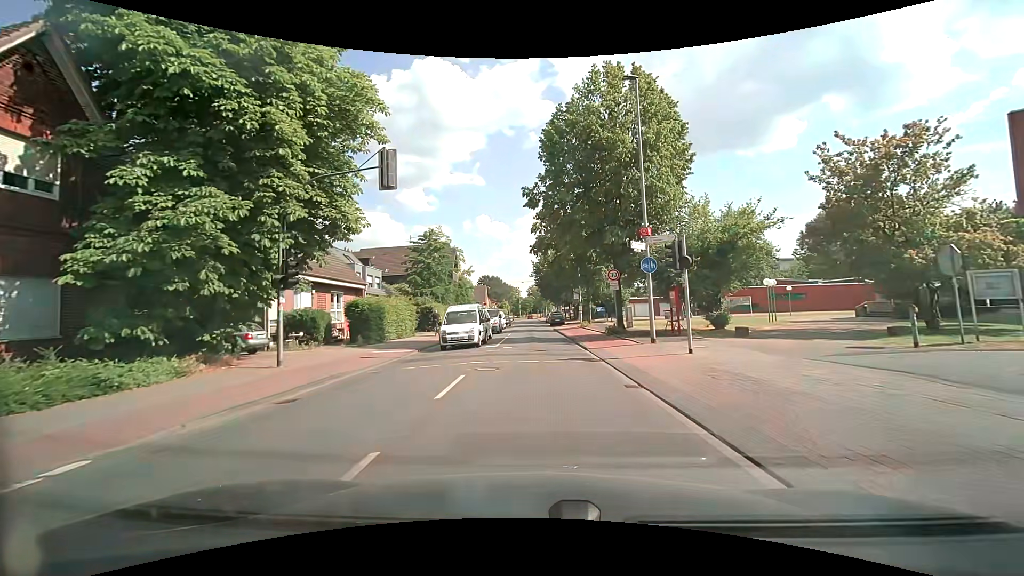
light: Day
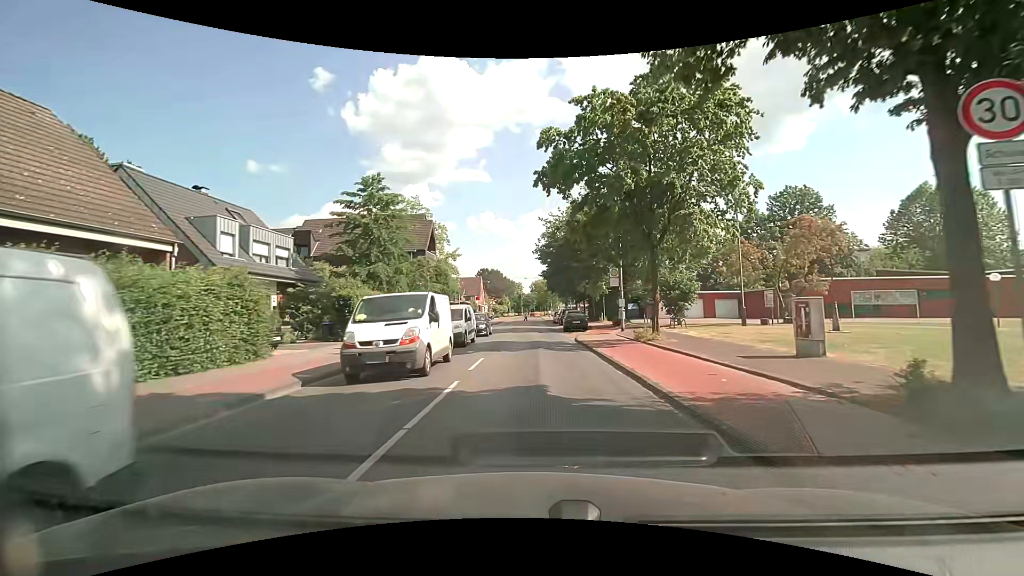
(-0.1, +21.1) m; 0°
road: tertiary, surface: asphalt
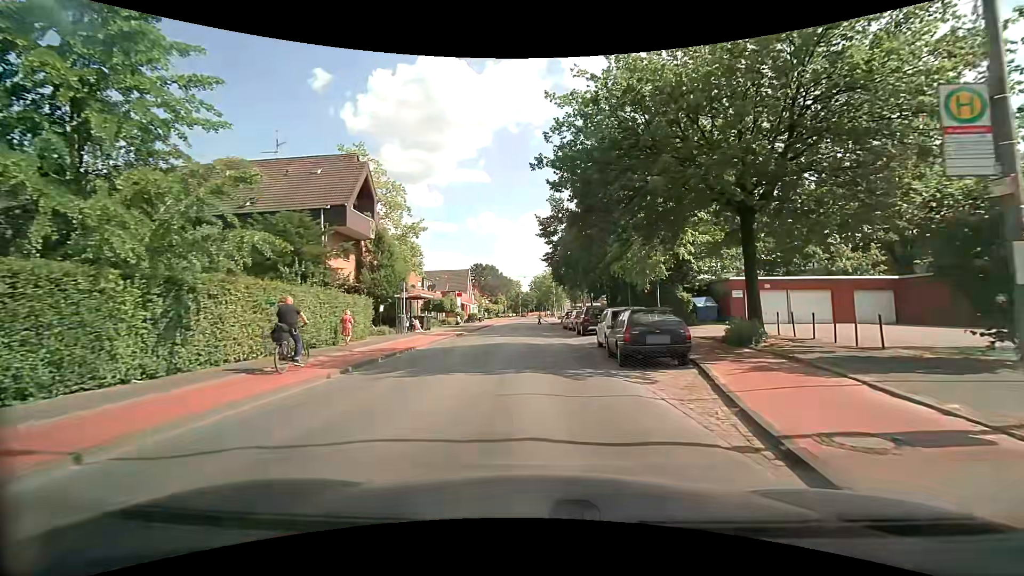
(-0.3, +22.5) m; 0°
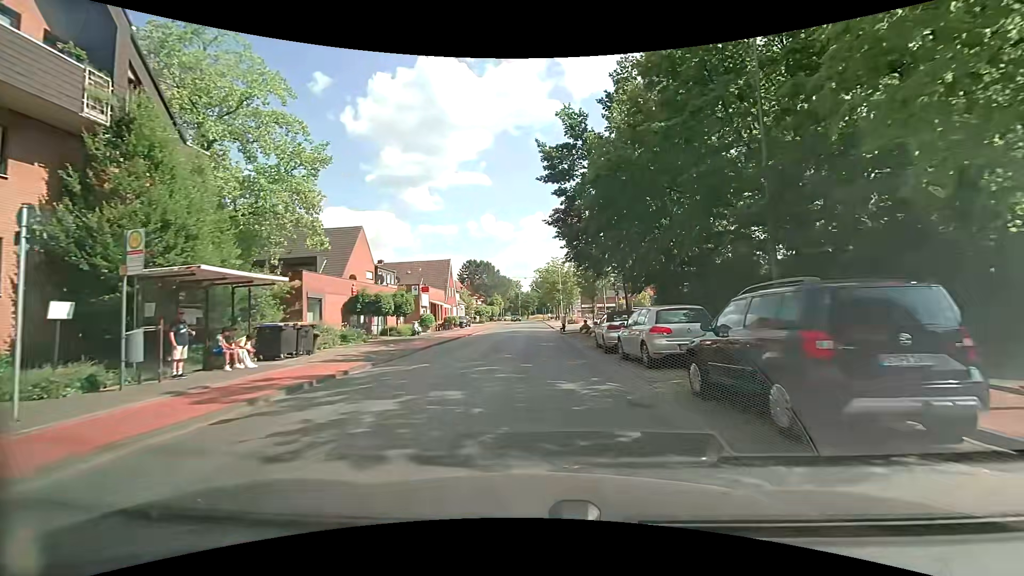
(0.0, +22.7) m; 0°
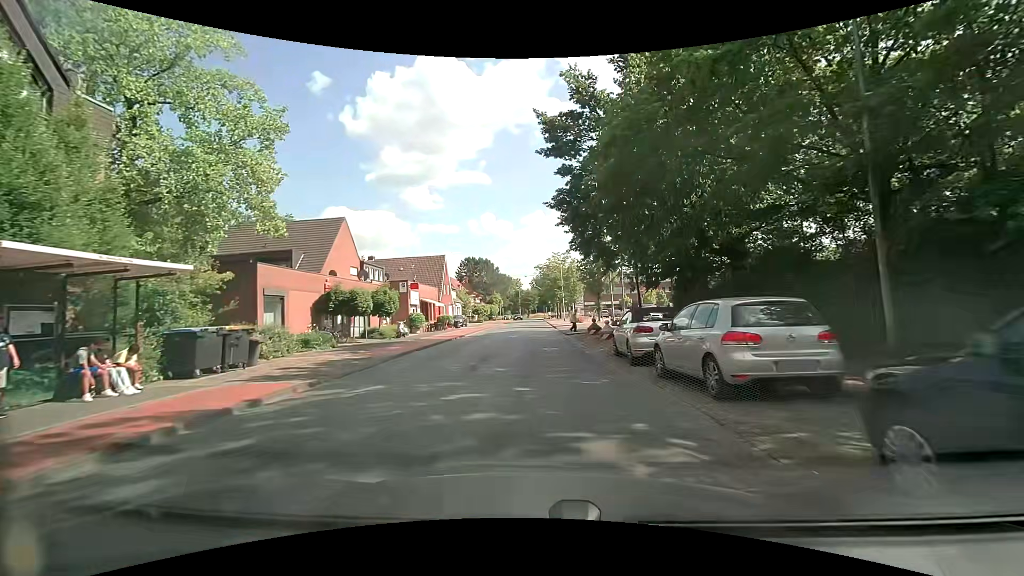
(0.0, +4.5) m; 0°
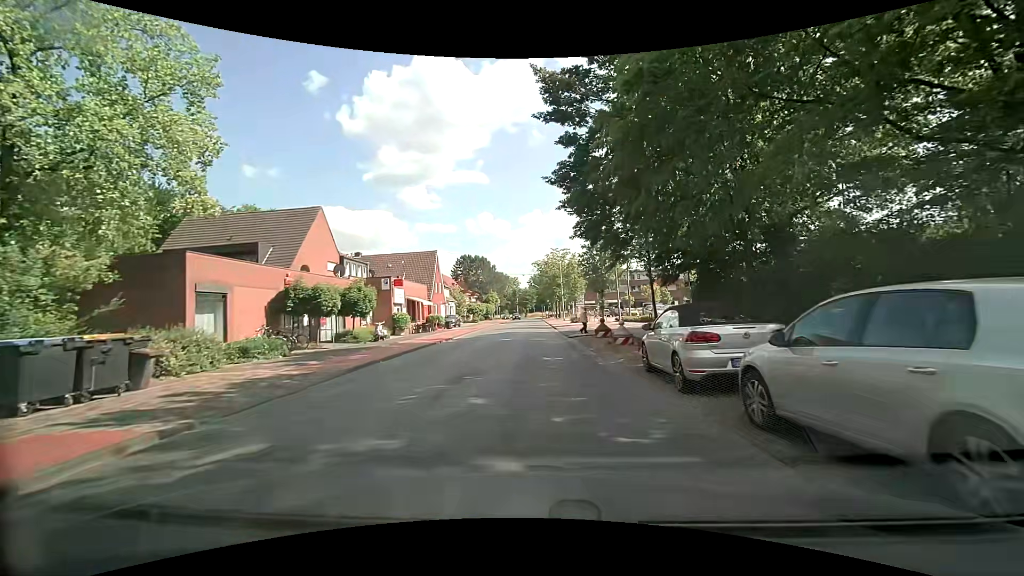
(0.0, +4.5) m; 0°
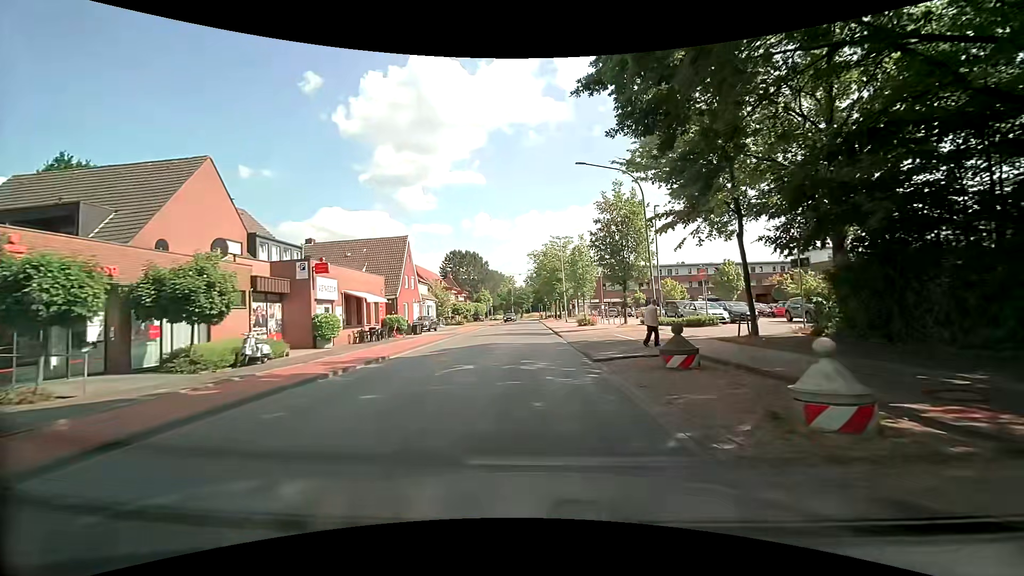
(+0.1, +13.4) m; +1°
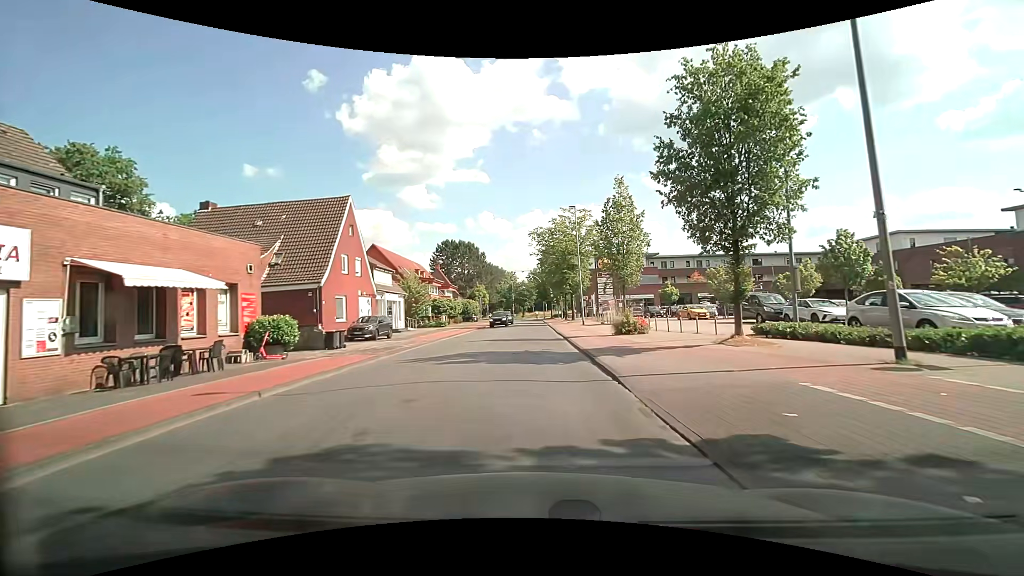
(-0.2, +17.8) m; -1°
(0, +10) (0, +20) (0, +30) (0, +40) (0, +50) (+1, +60) (+1, +70) (+1, +80) (+1, +90) (0, +100) m
